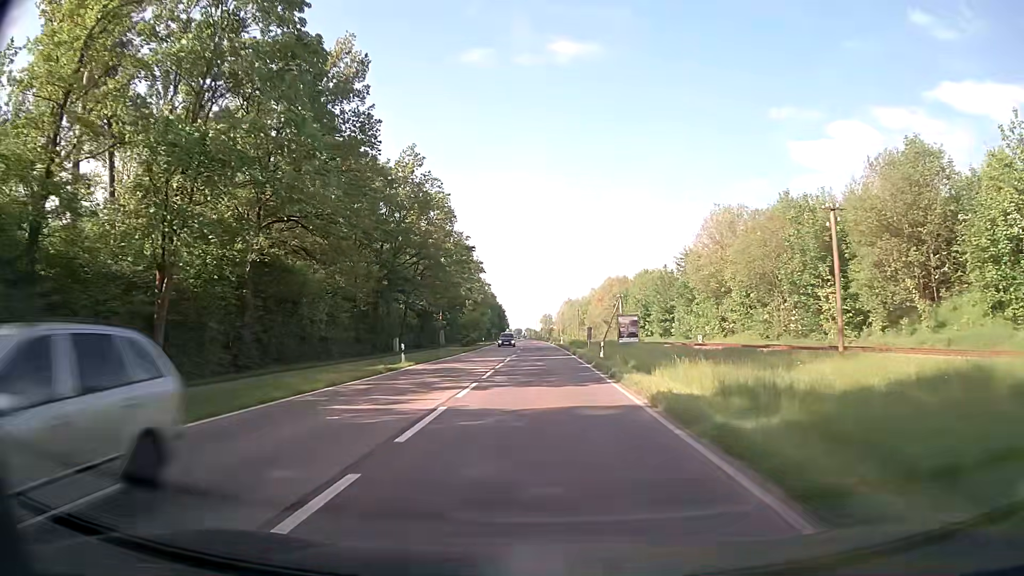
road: secondary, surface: asphalt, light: Day
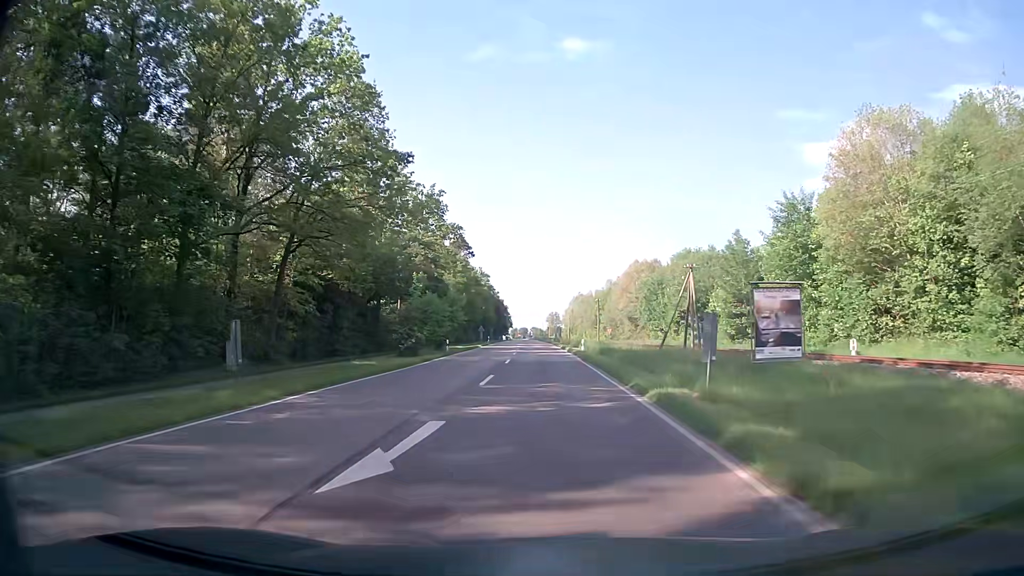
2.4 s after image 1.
(0.0, +32.5) m; -1°
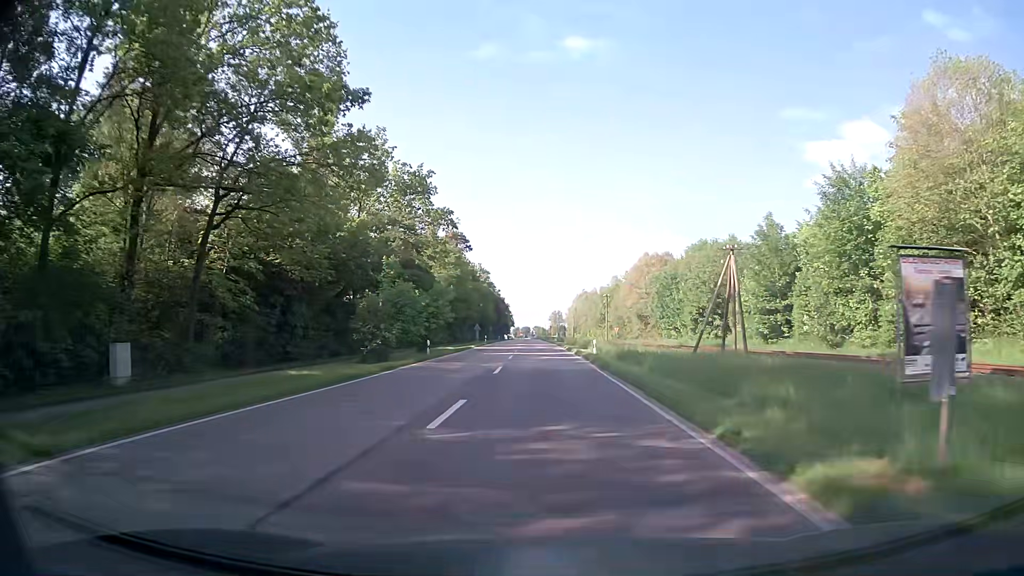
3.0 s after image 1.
(0.0, +8.4) m; 0°
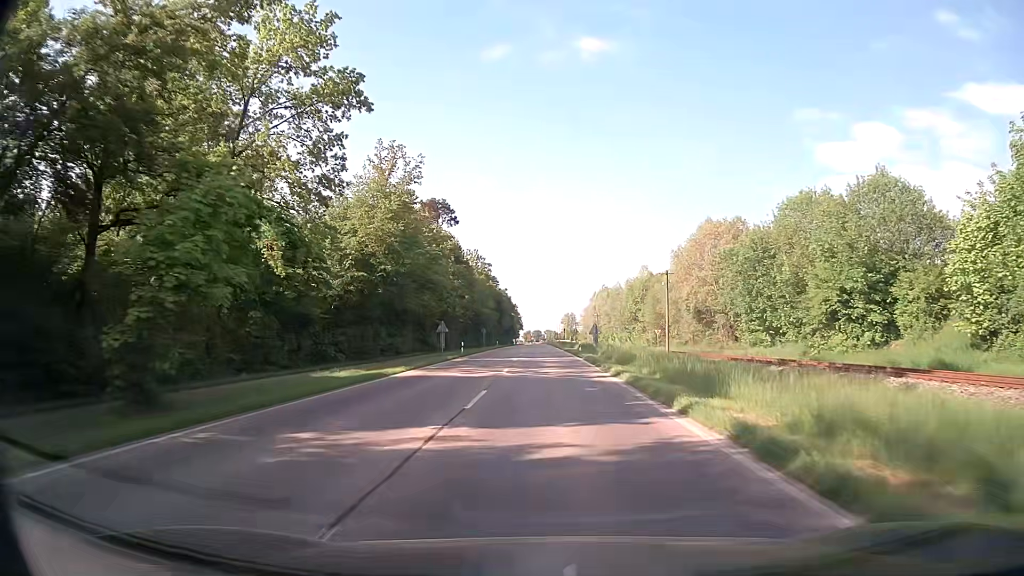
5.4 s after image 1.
(-0.3, +33.3) m; -1°
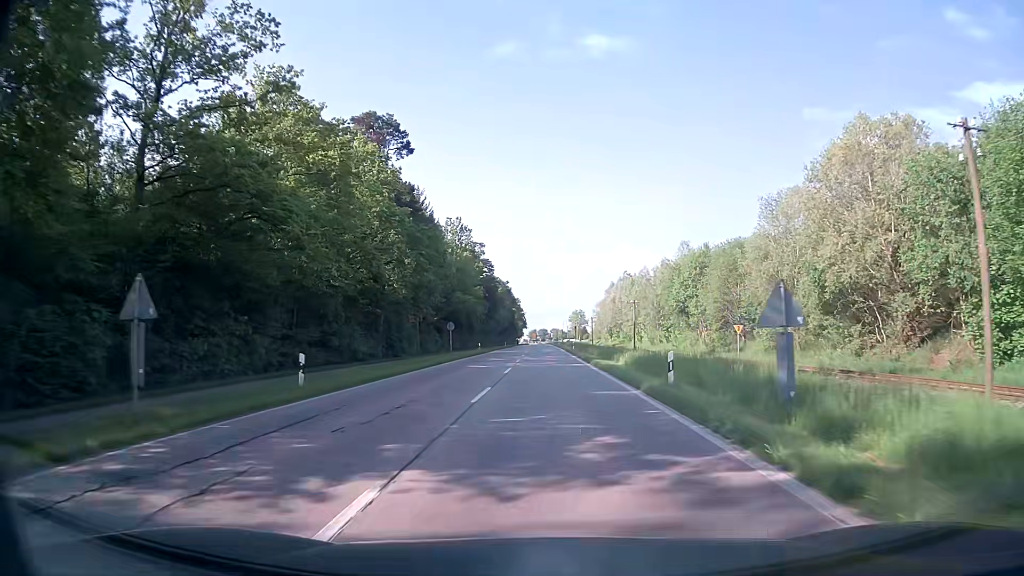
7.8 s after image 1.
(-0.1, +34.9) m; -1°
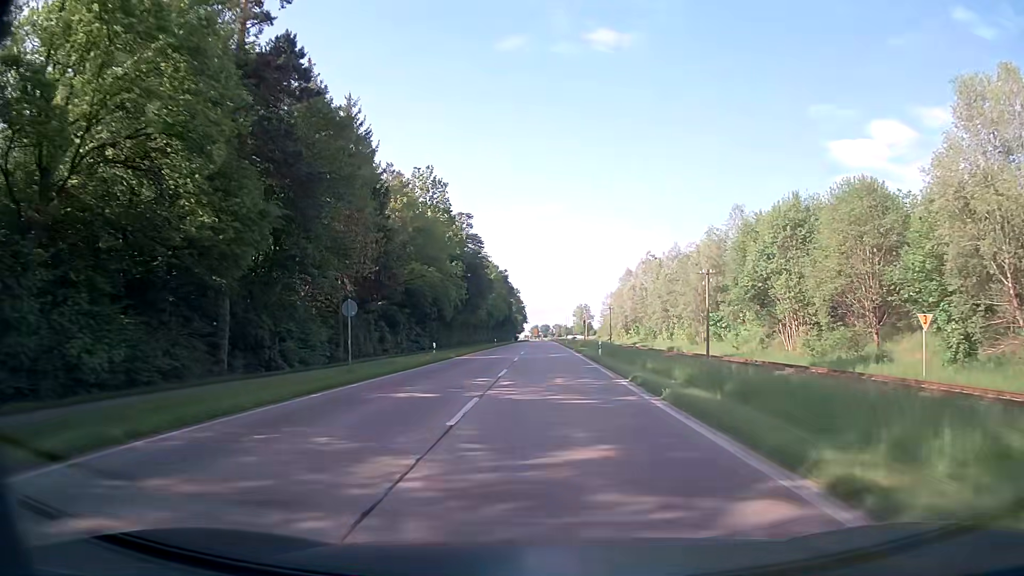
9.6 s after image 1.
(+0.1, +27.7) m; 0°
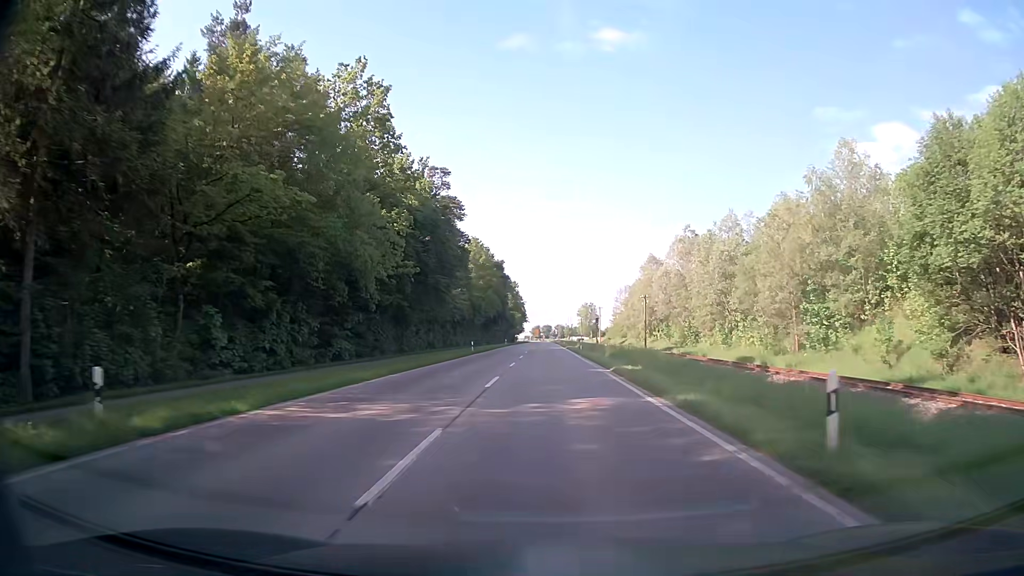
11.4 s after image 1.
(0.0, +28.9) m; 0°
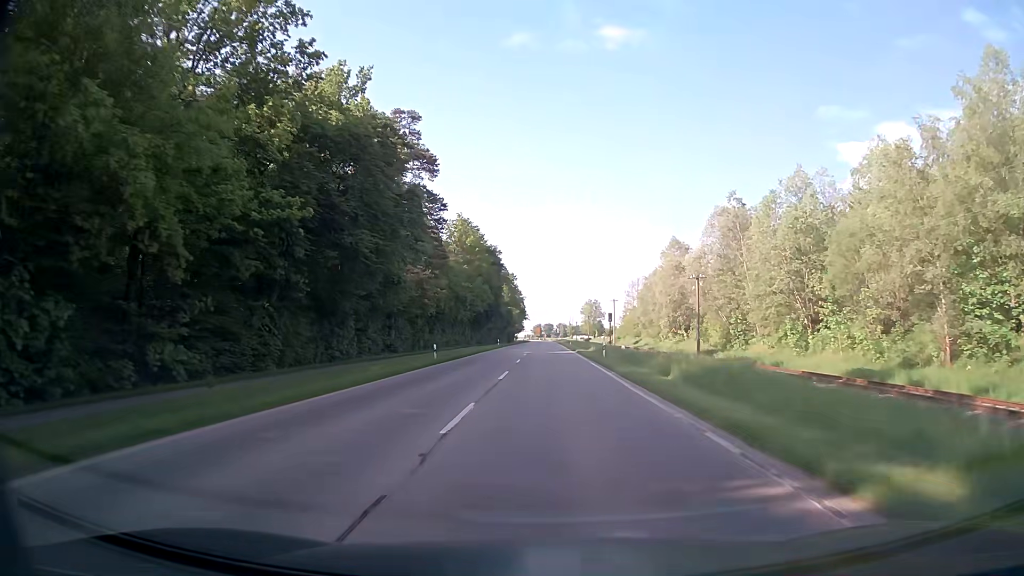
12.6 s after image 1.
(-0.1, +19.8) m; 0°
(0, +10) (0, +20) (0, +30) (0, +40) (0, +50) (0, +60) (0, +70) (0, +80) (0, +90) (0, +100) m
